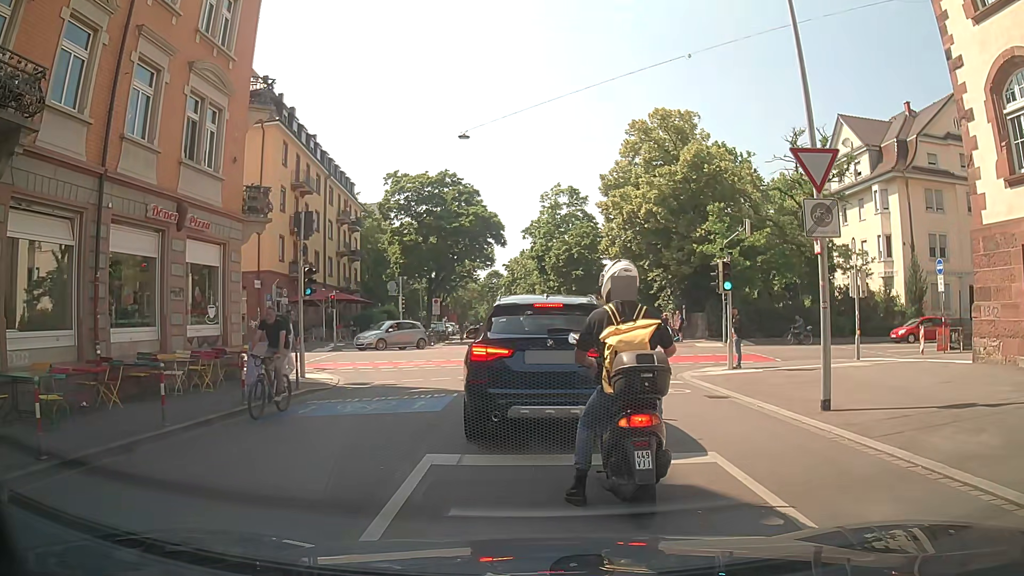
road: residential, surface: asphalt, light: Day
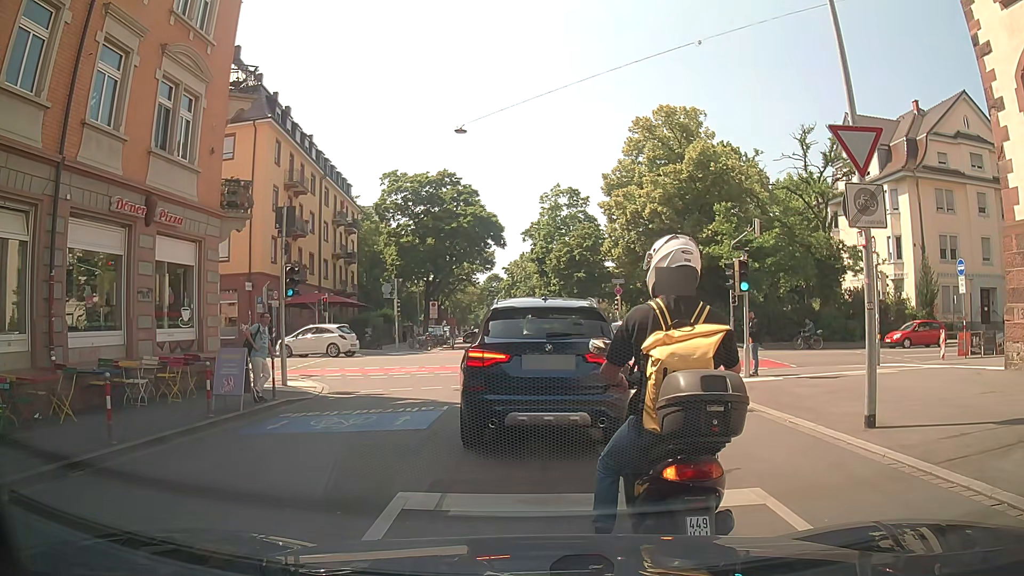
(0.0, +1.4) m; 0°
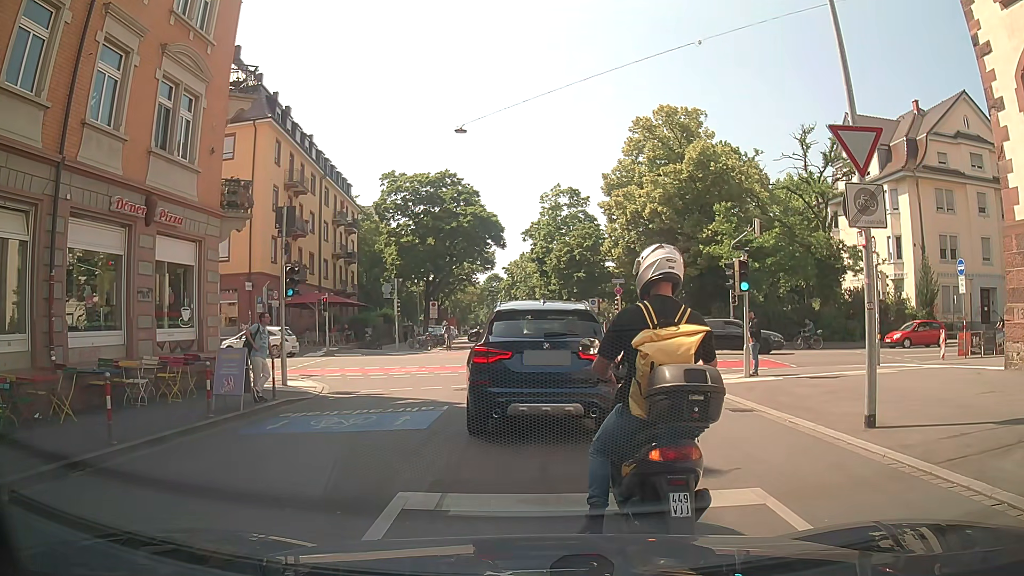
(0.0, 0.0) m; 0°
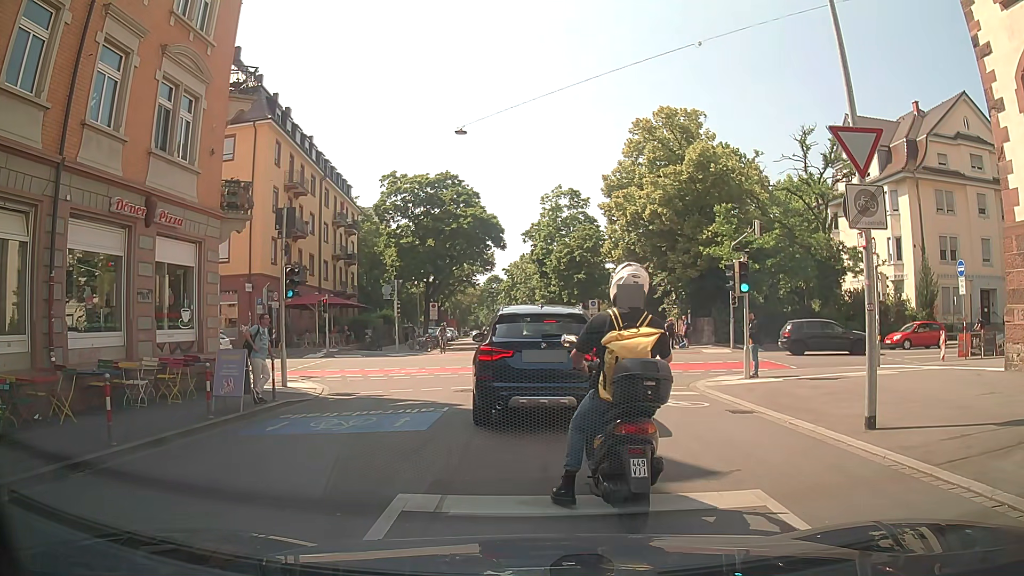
(0.0, 0.0) m; 0°
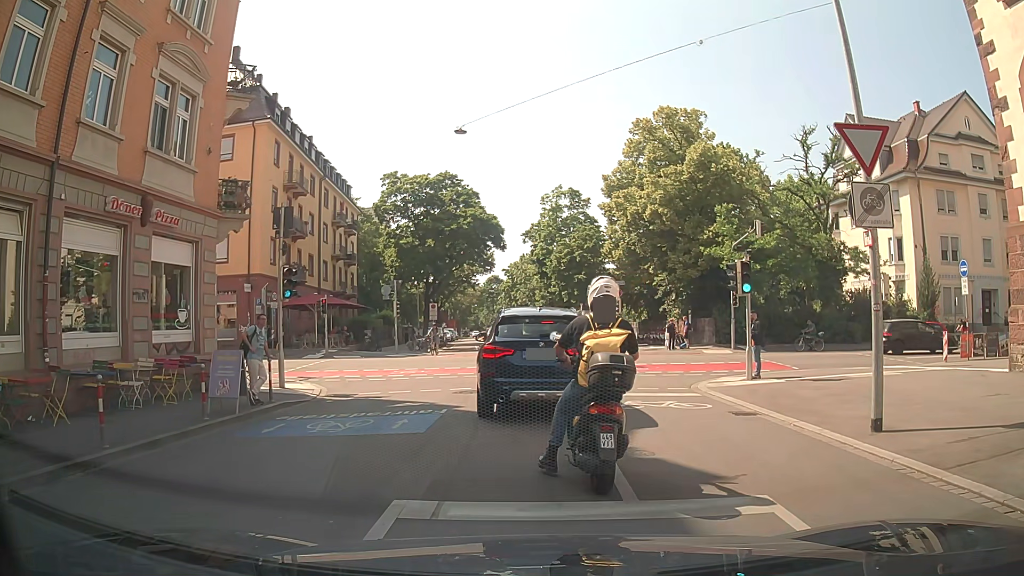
(0.0, +0.2) m; 0°
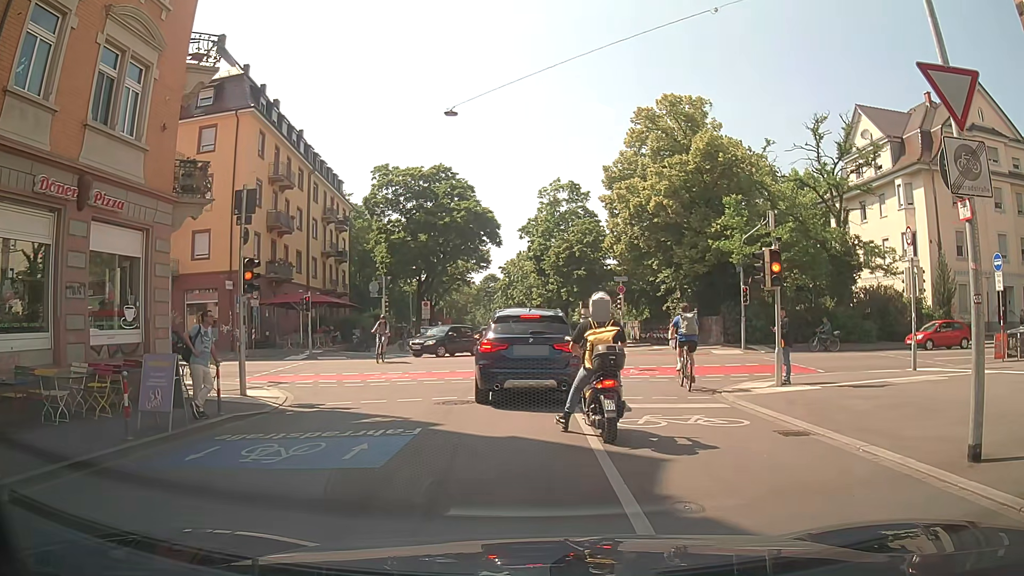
(0.0, +2.3) m; 0°
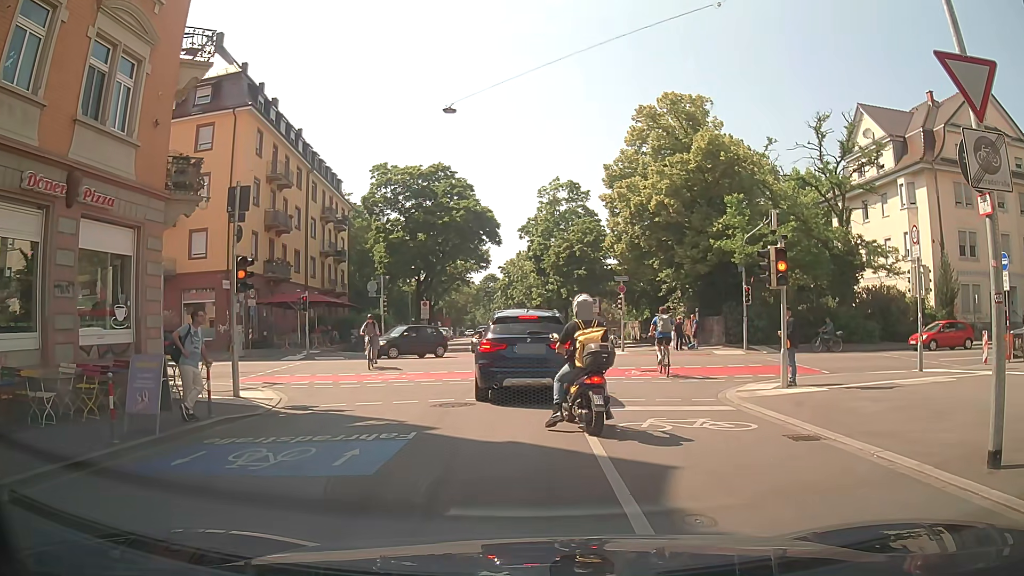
(0.0, +0.3) m; 0°
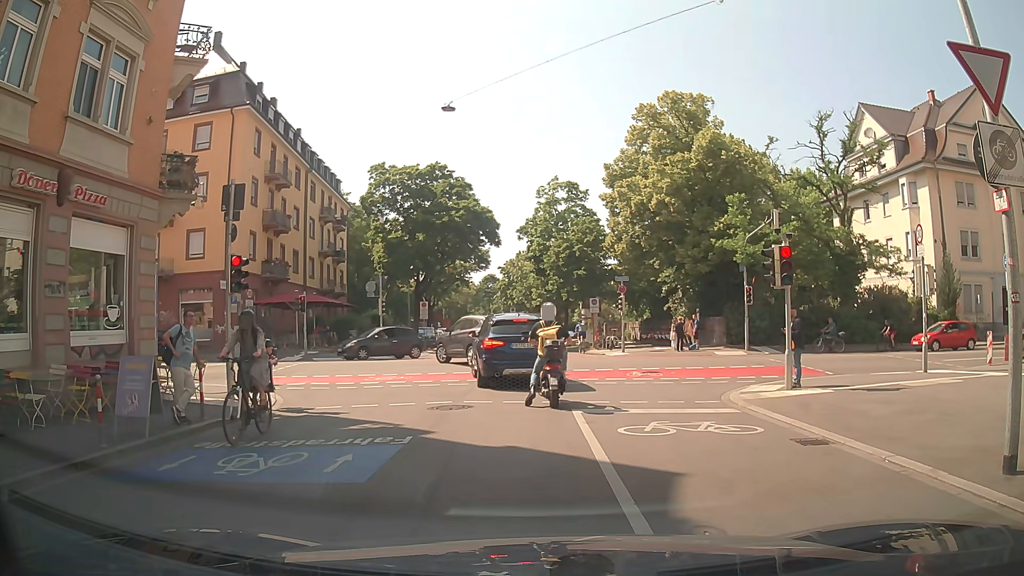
(0.0, +0.4) m; 0°
